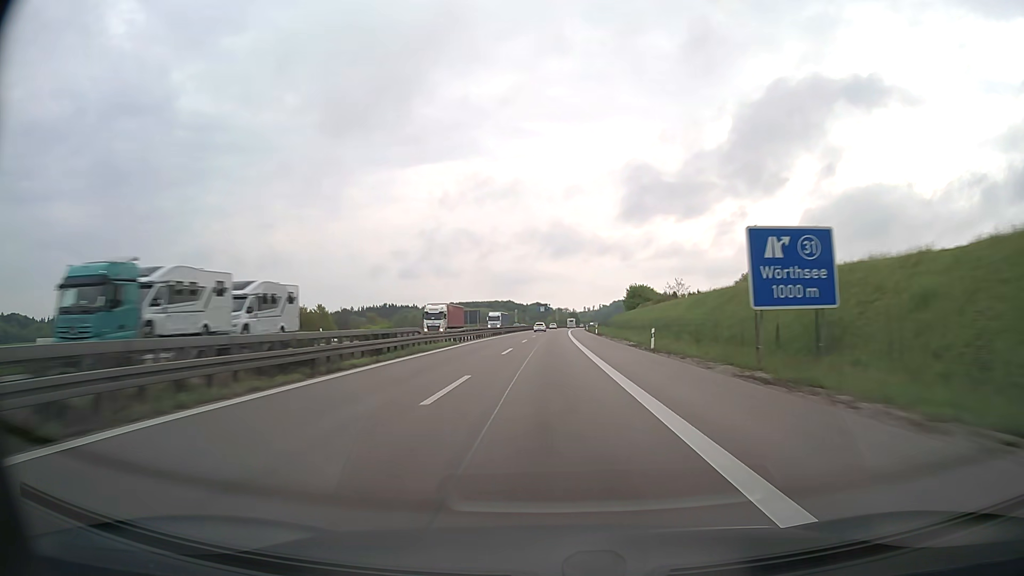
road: motorway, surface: asphalt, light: Day
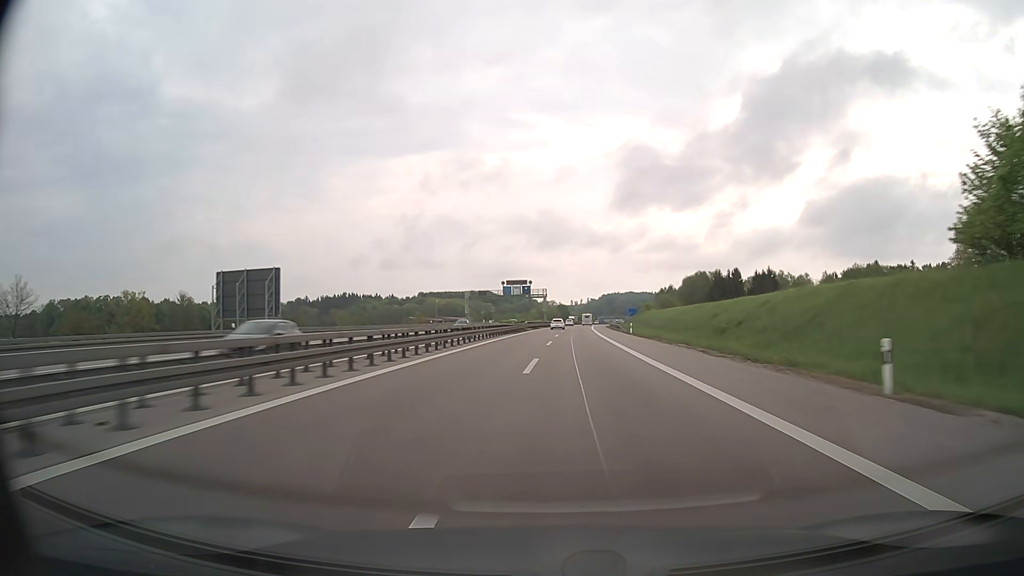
(+0.6, +120.0) m; +1°
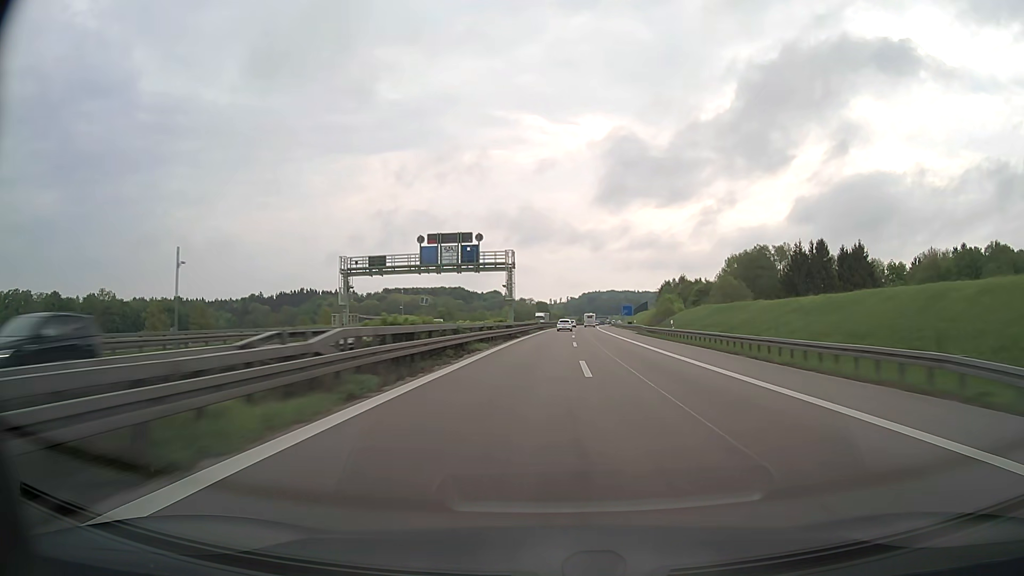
(+0.8, +72.4) m; +2°
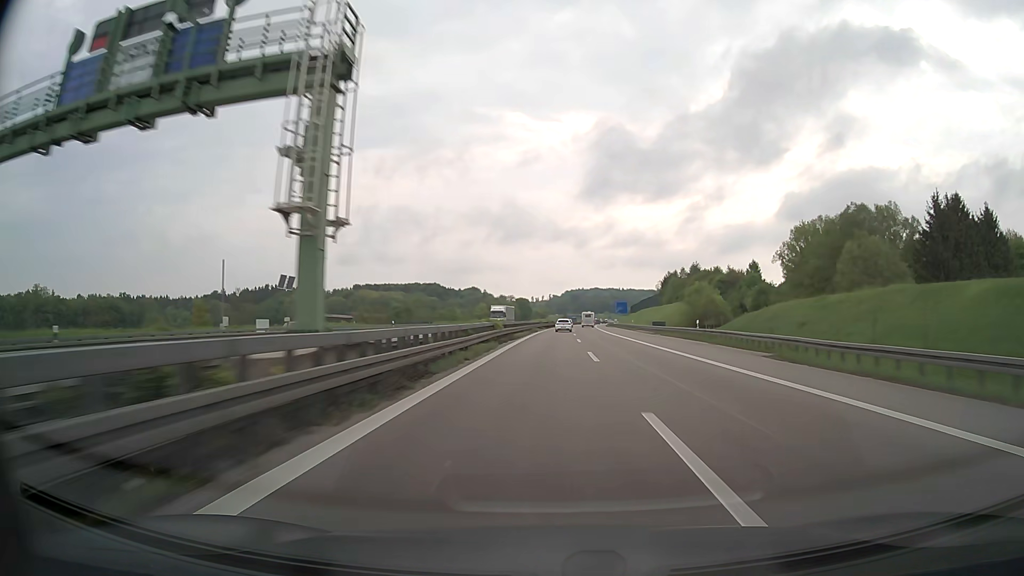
(+0.7, +48.2) m; +2°
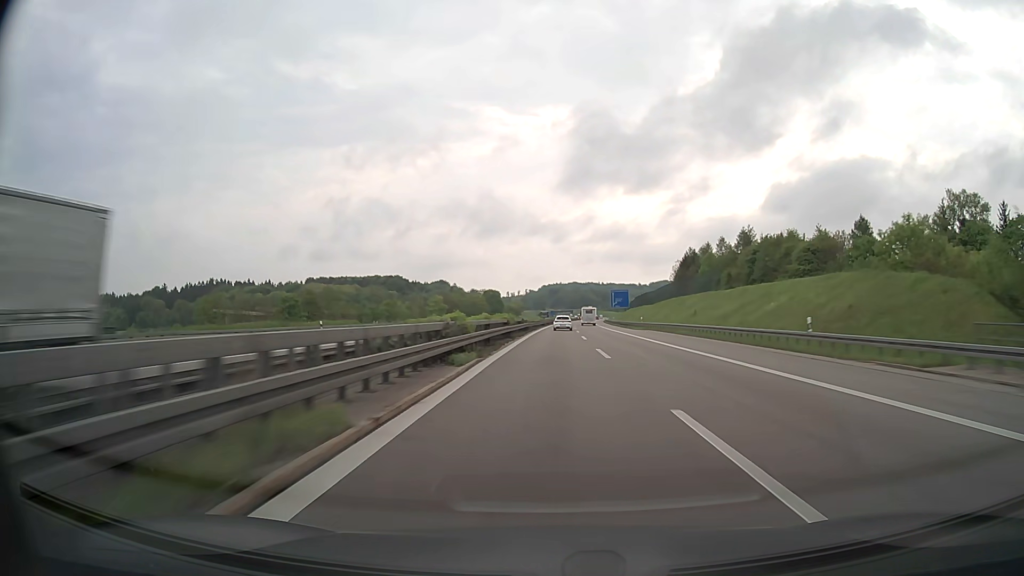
(+1.1, +71.8) m; +2°
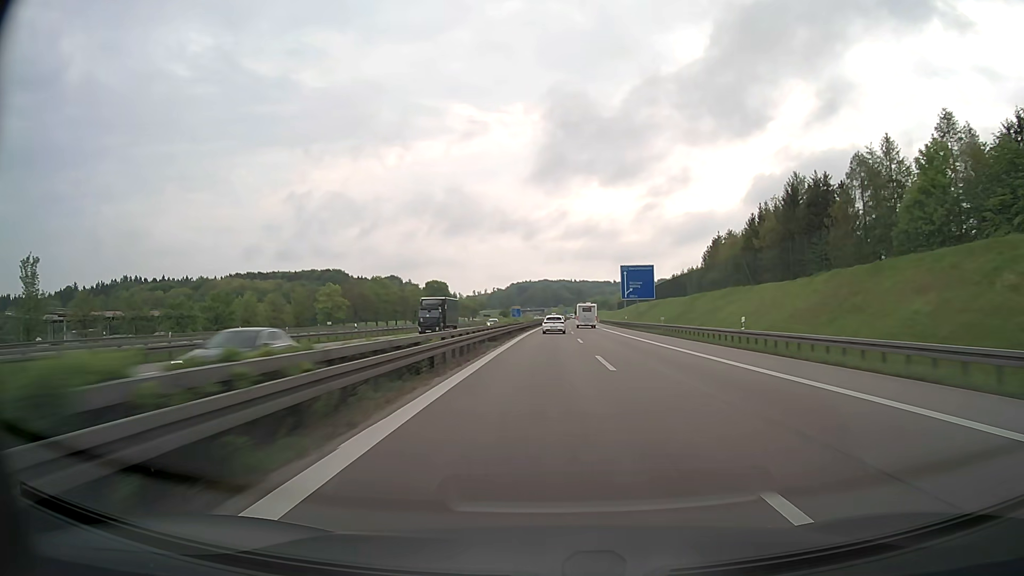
(+2.4, +94.3) m; +3°
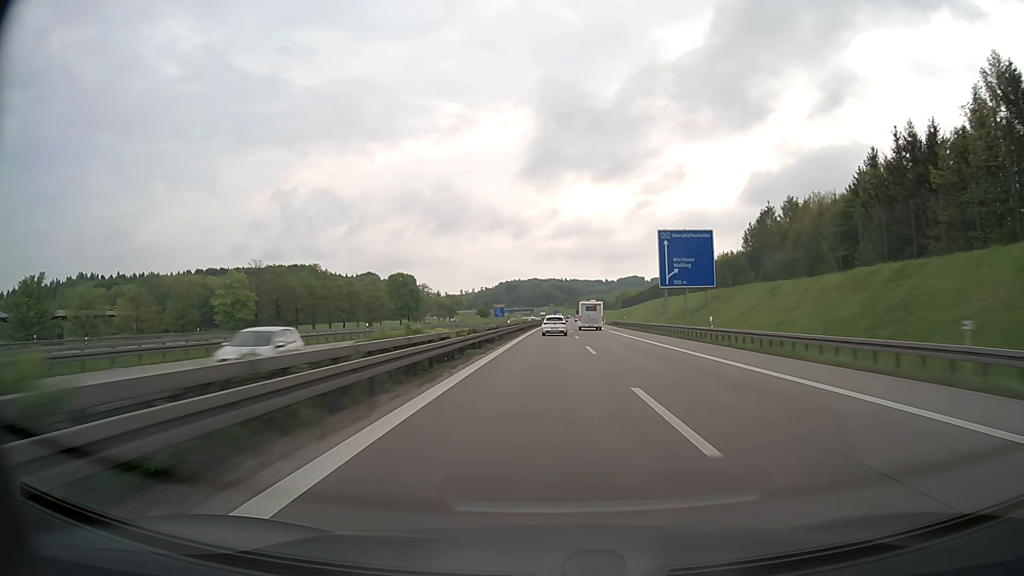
(+0.3, +46.2) m; +1°
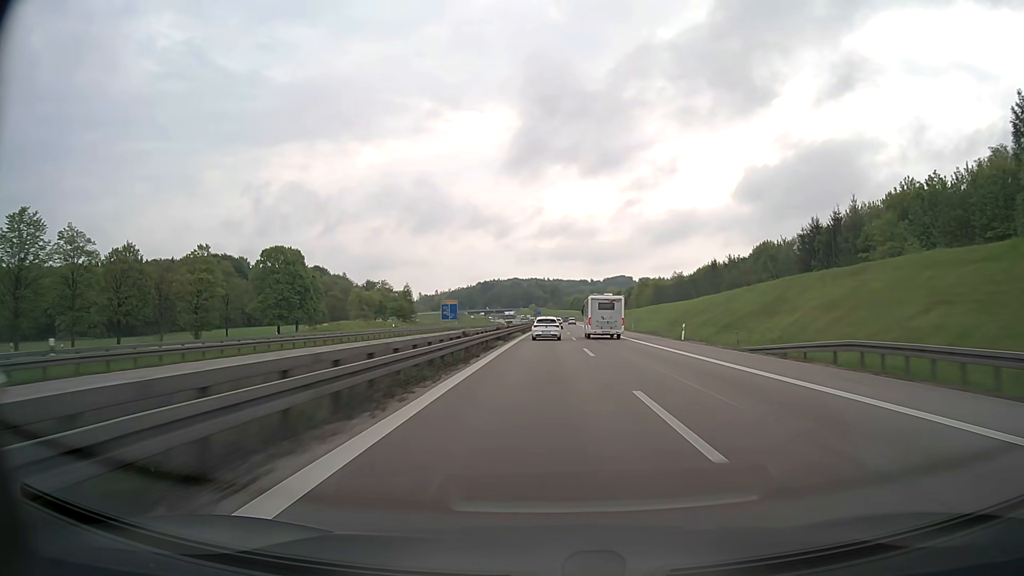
(+1.3, +89.9) m; +2°
(0, +10) (0, +20) (0, +30) (0, +40) (0, +50) (0, +60) (0, +70) (+1, +80) (+1, +90) (+1, +100) m
